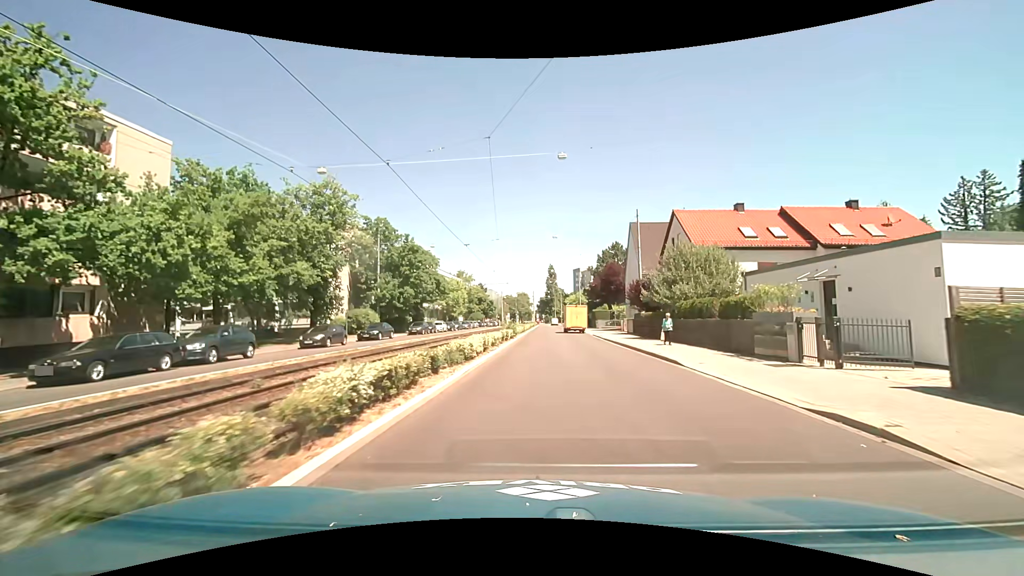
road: tertiary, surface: asphalt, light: Day
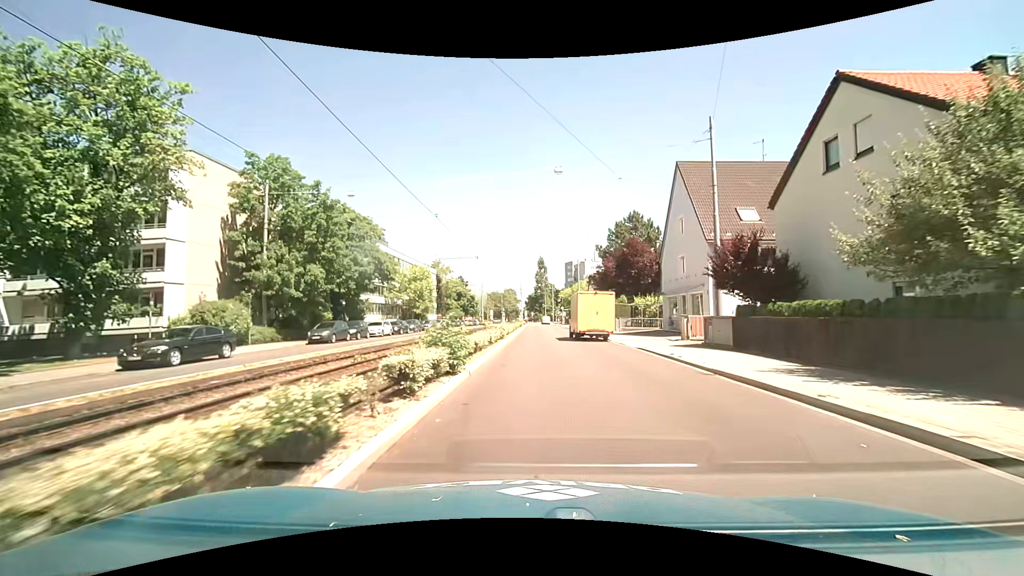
(+0.2, +22.6) m; +1°
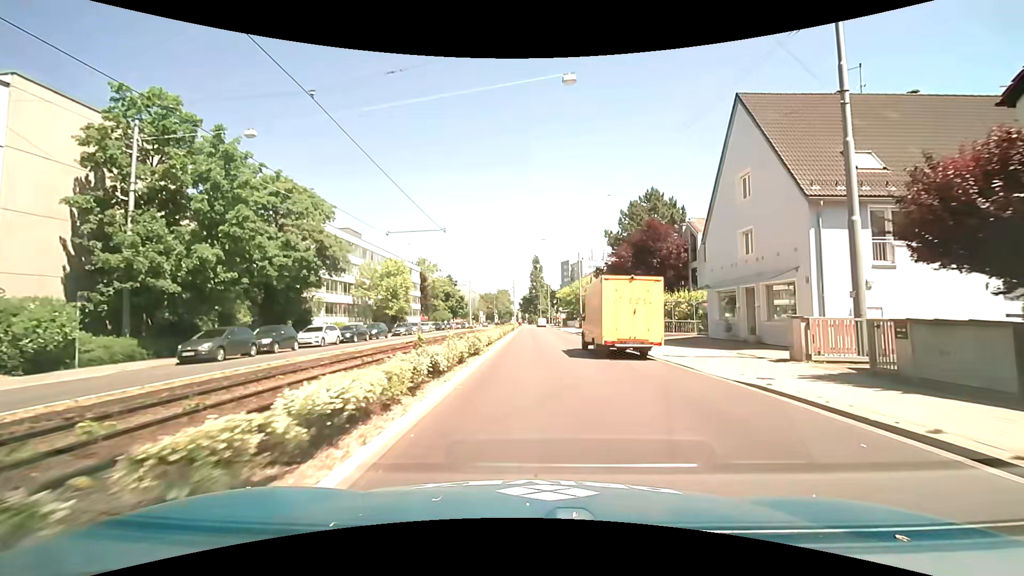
(0.0, +11.5) m; +1°
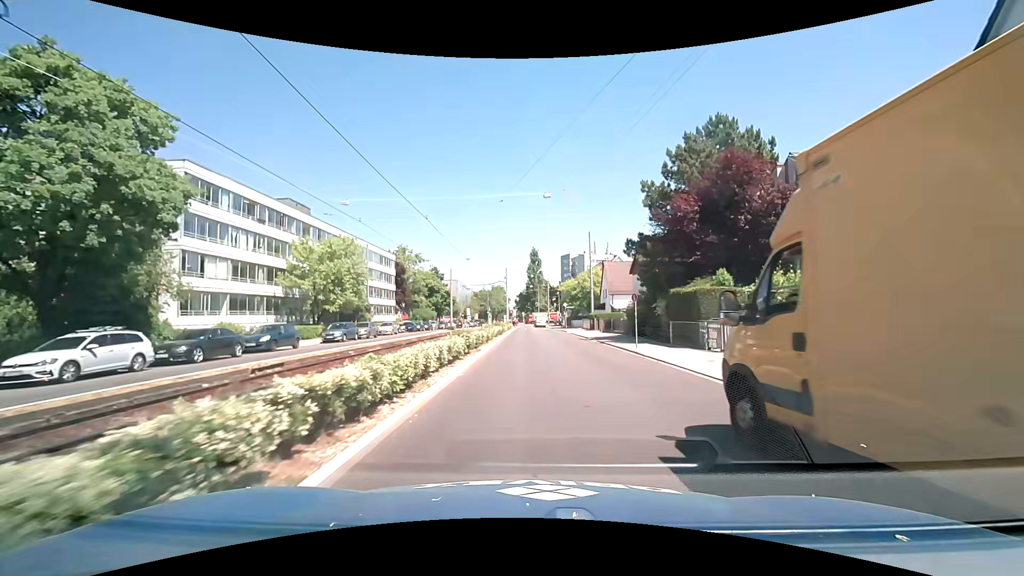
(+0.1, +17.5) m; 0°
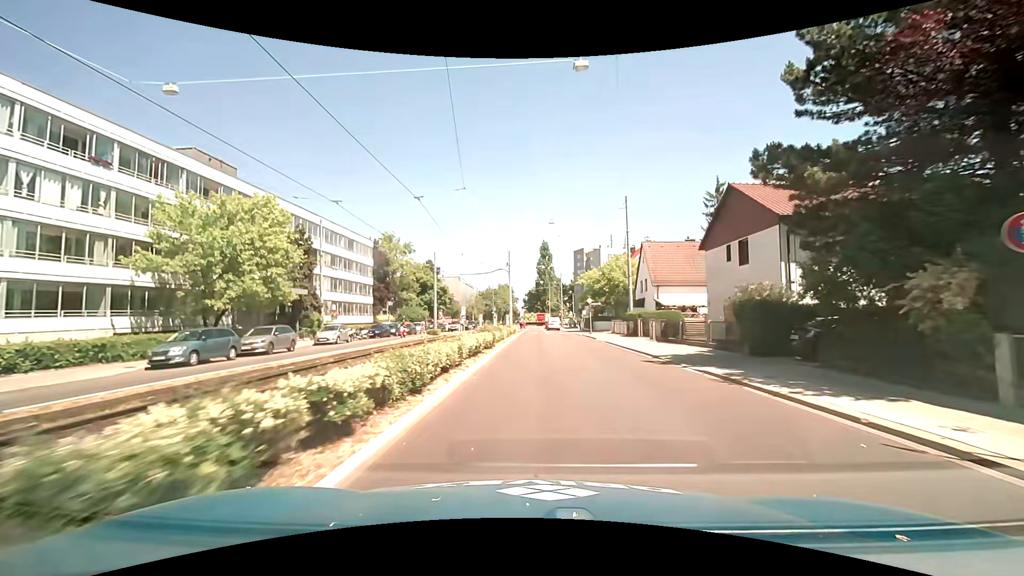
(0.0, +17.7) m; 0°
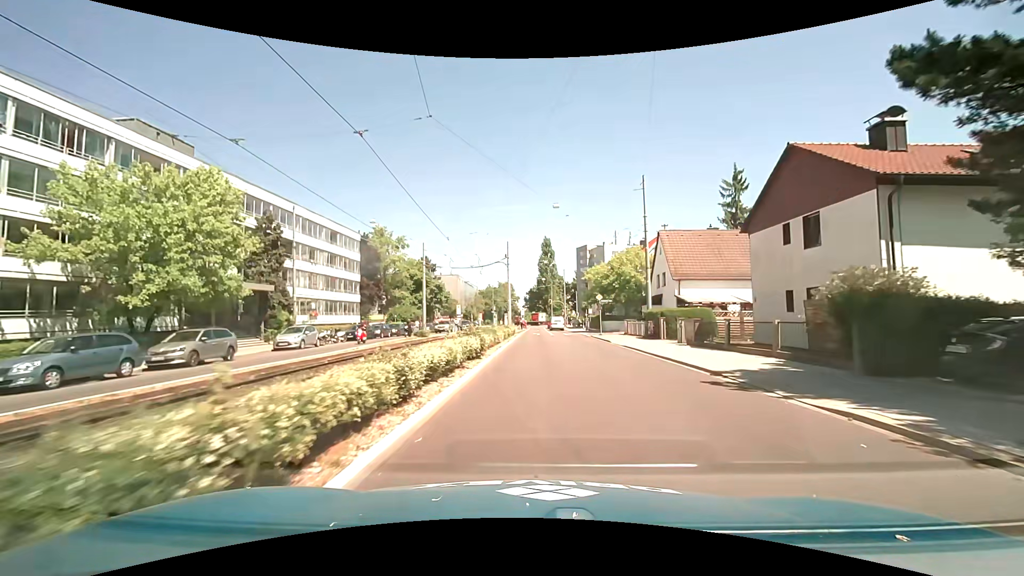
(0.0, +5.9) m; 0°
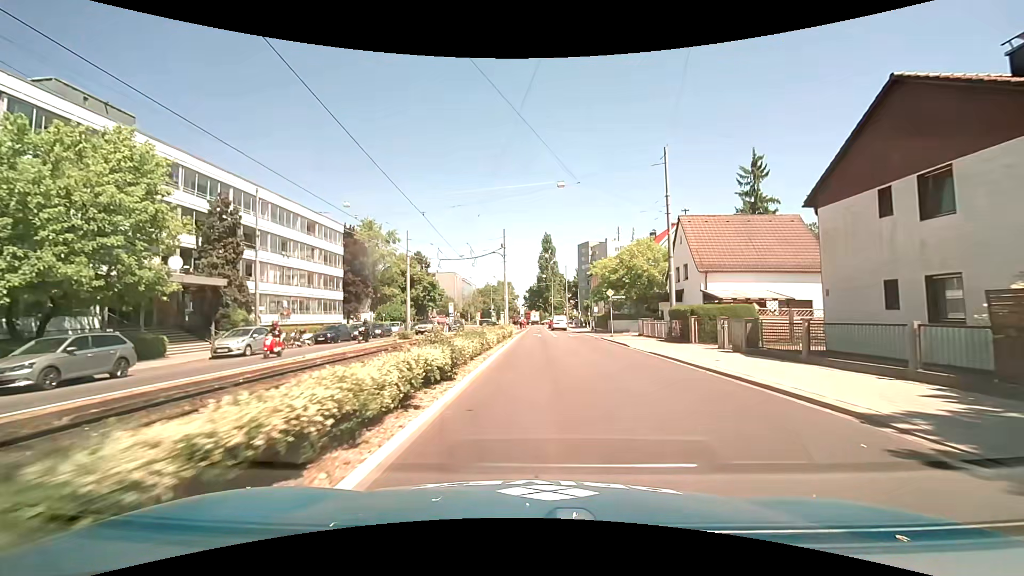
(0.0, +5.8) m; 0°
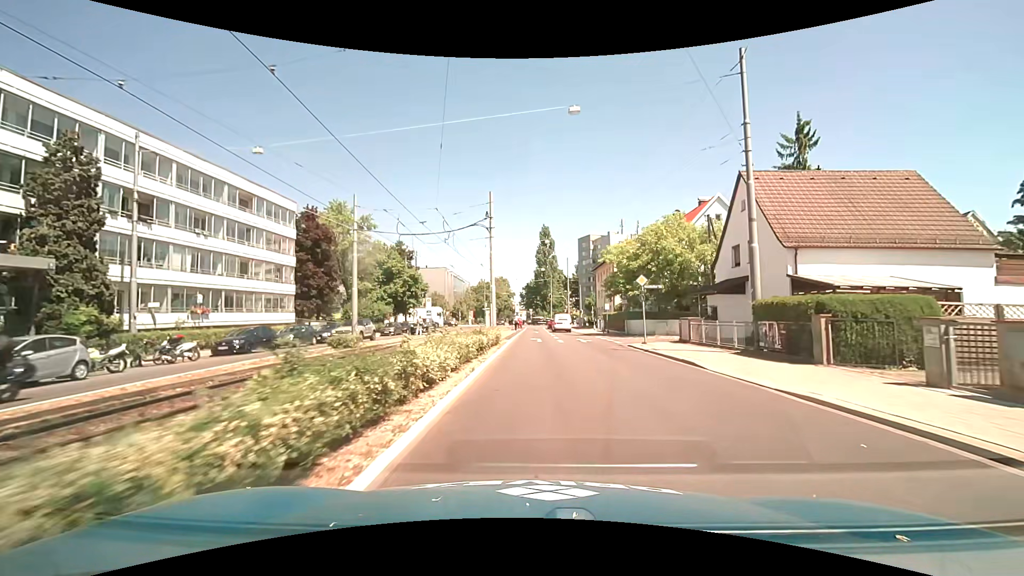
(0.0, +11.3) m; 0°
